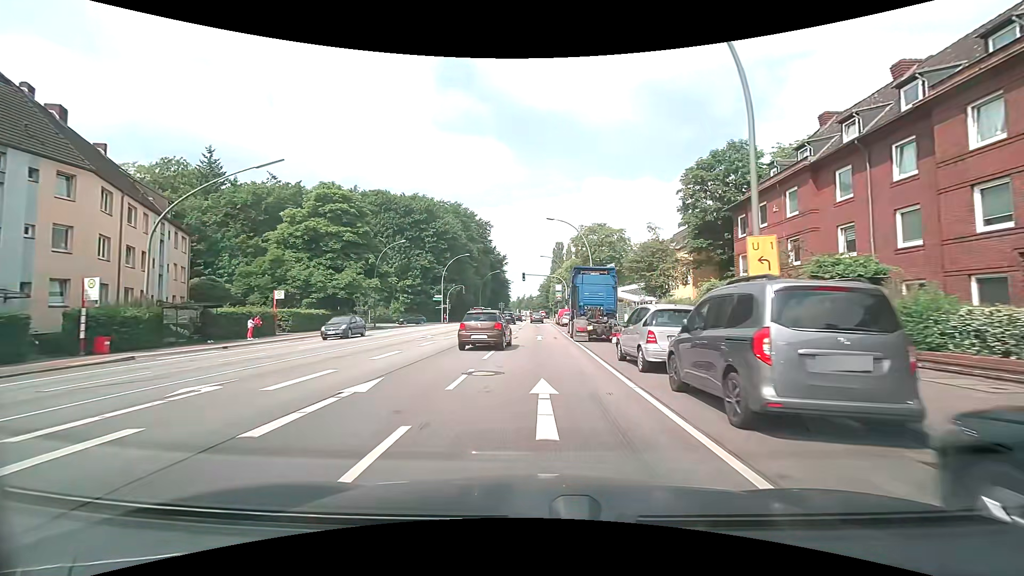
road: primary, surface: asphalt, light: Day
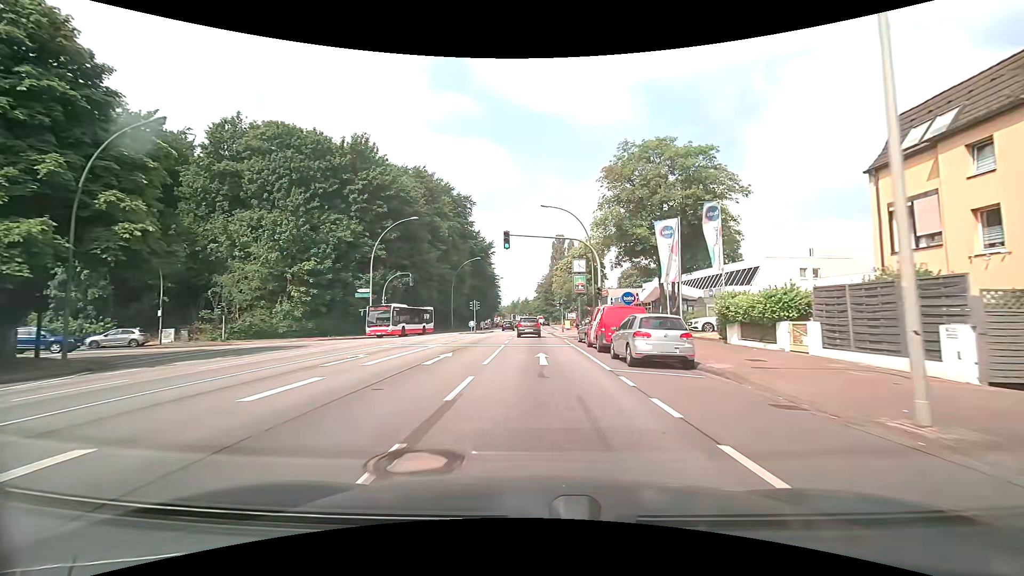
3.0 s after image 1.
(-0.1, +36.8) m; 0°
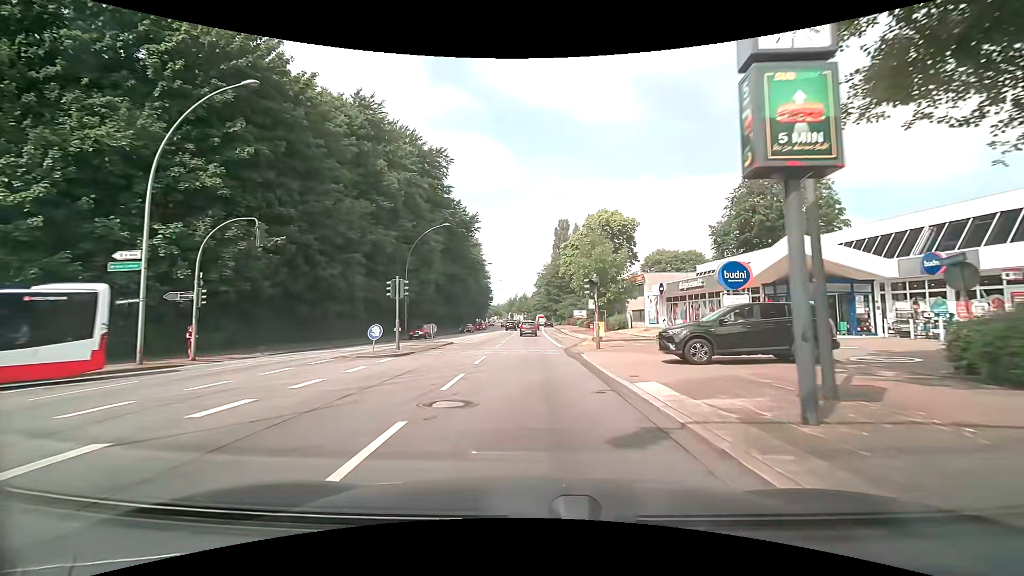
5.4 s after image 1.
(+0.2, +29.5) m; 0°
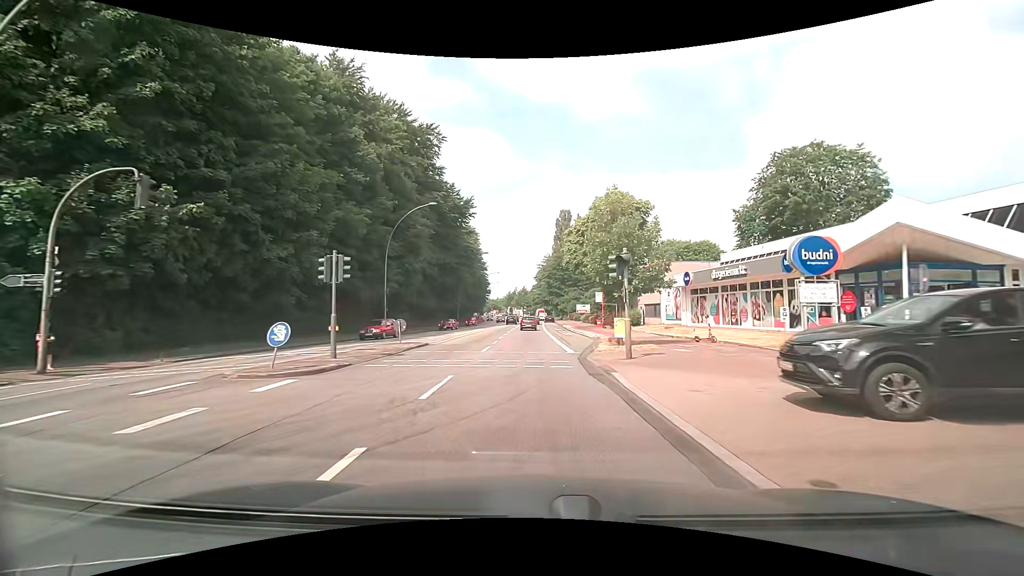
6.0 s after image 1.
(0.0, +7.4) m; 0°
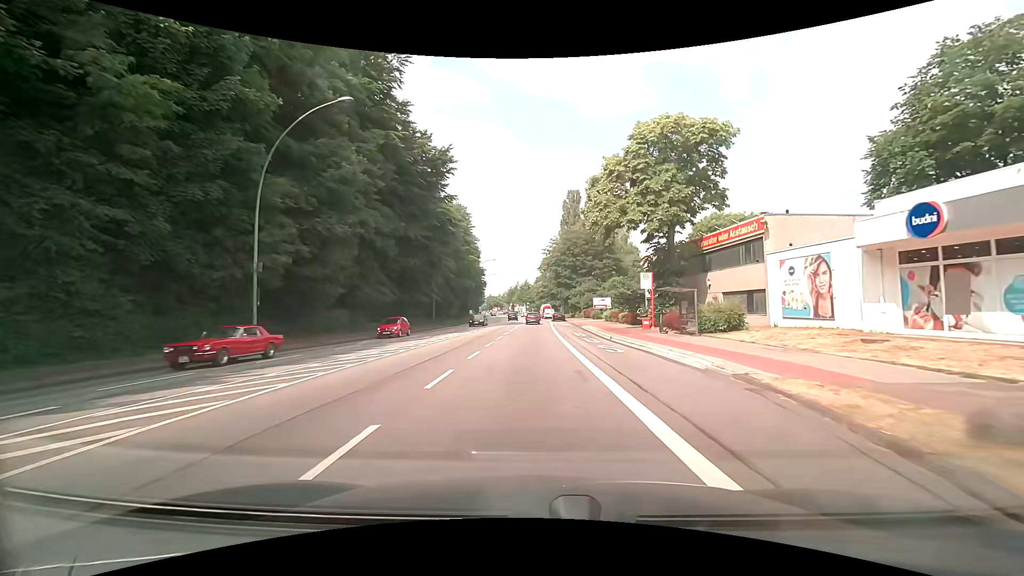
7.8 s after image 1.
(0.0, +22.3) m; 0°
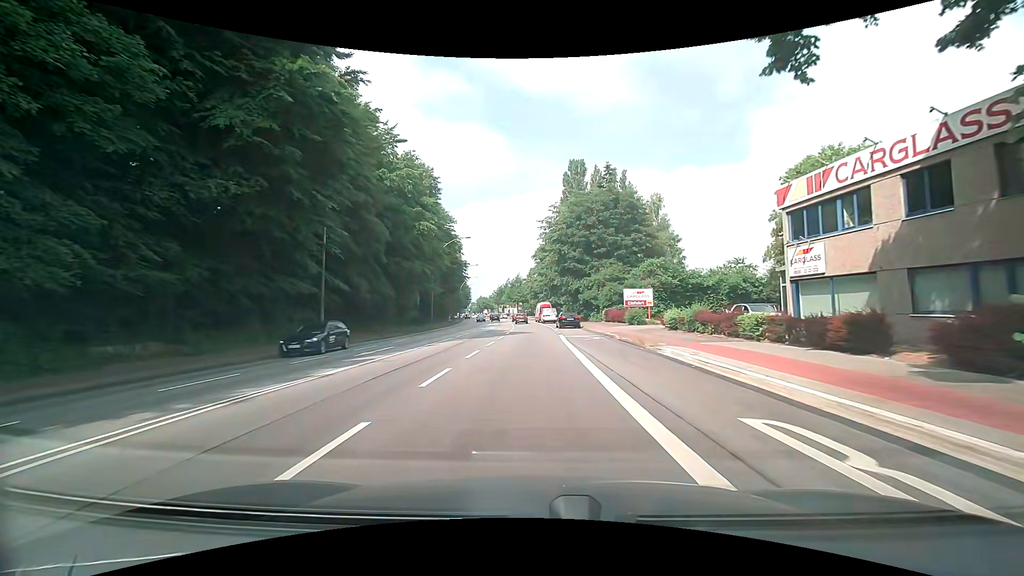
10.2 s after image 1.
(-0.1, +30.0) m; 0°
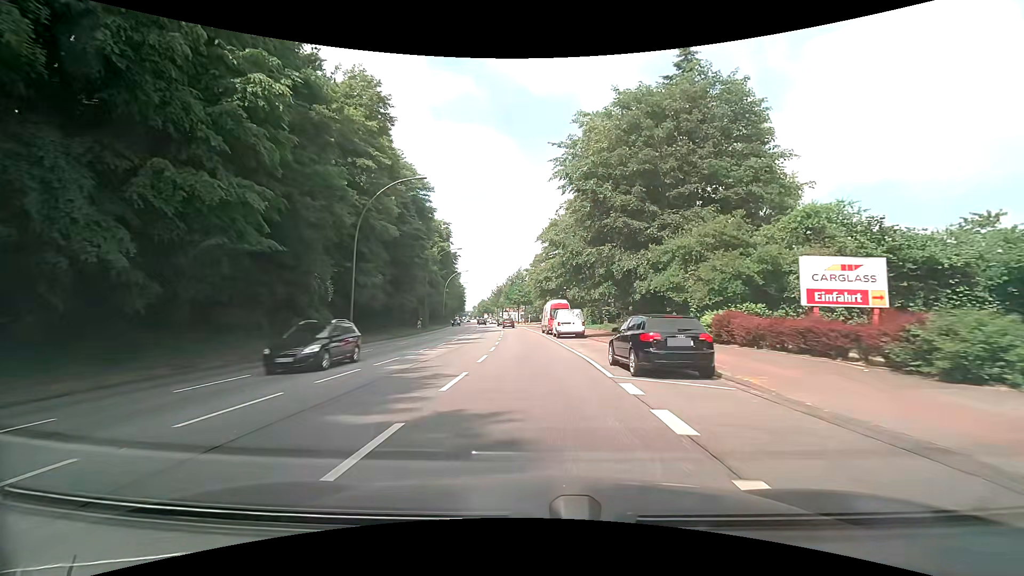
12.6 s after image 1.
(-0.1, +30.0) m; 0°
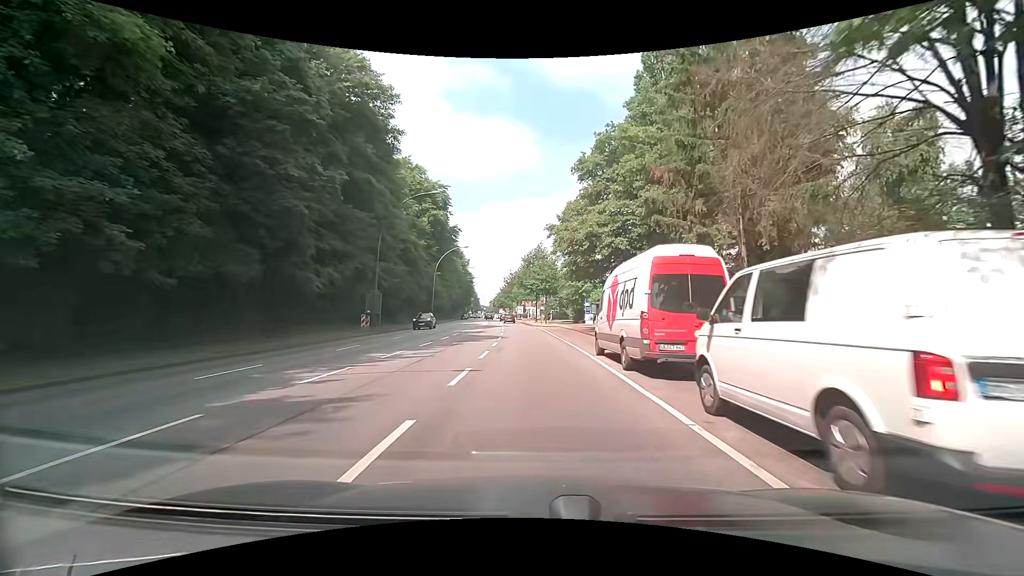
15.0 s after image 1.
(-0.7, +30.0) m; -3°
(0, +10) (0, +20) (0, +30) (-1, +40) (-1, +50) (-2, +60) (-2, +70) (-3, +80) (-4, +90) (-5, +100) m
